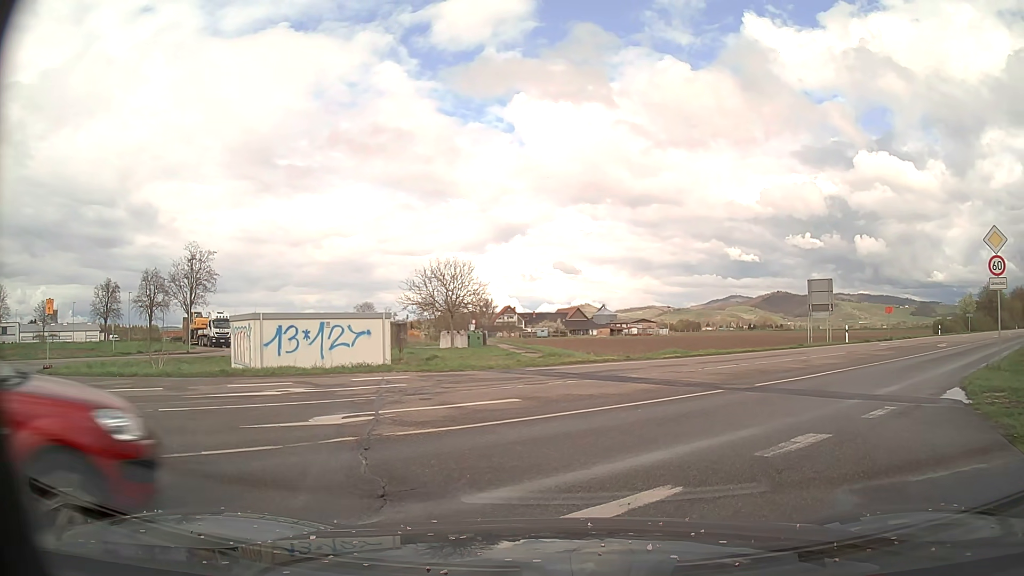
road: tertiary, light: Day
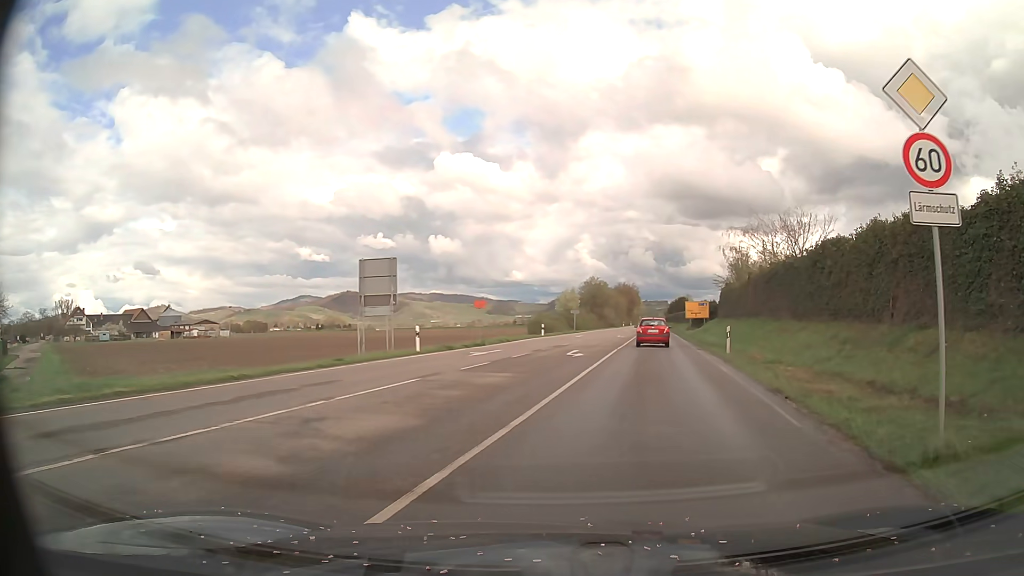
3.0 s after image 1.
(+4.8, +14.0) m; +35°
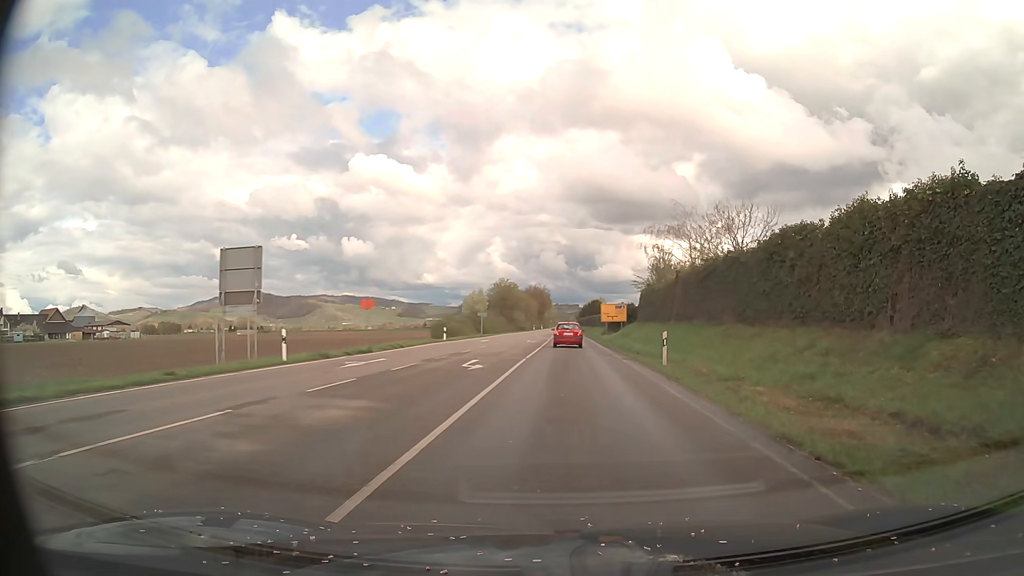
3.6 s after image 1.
(+0.4, +5.4) m; +9°
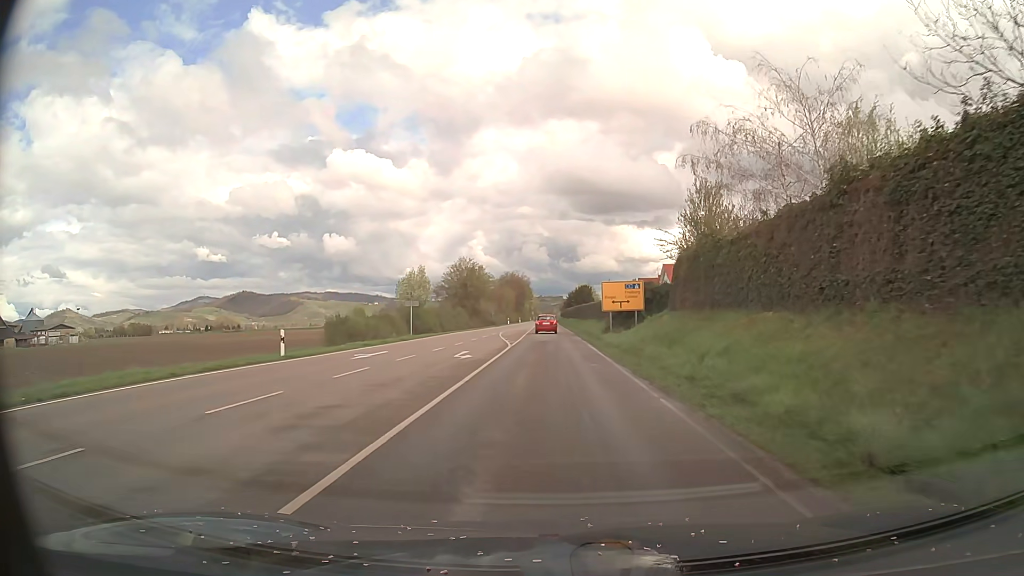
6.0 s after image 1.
(+0.3, +28.1) m; 0°
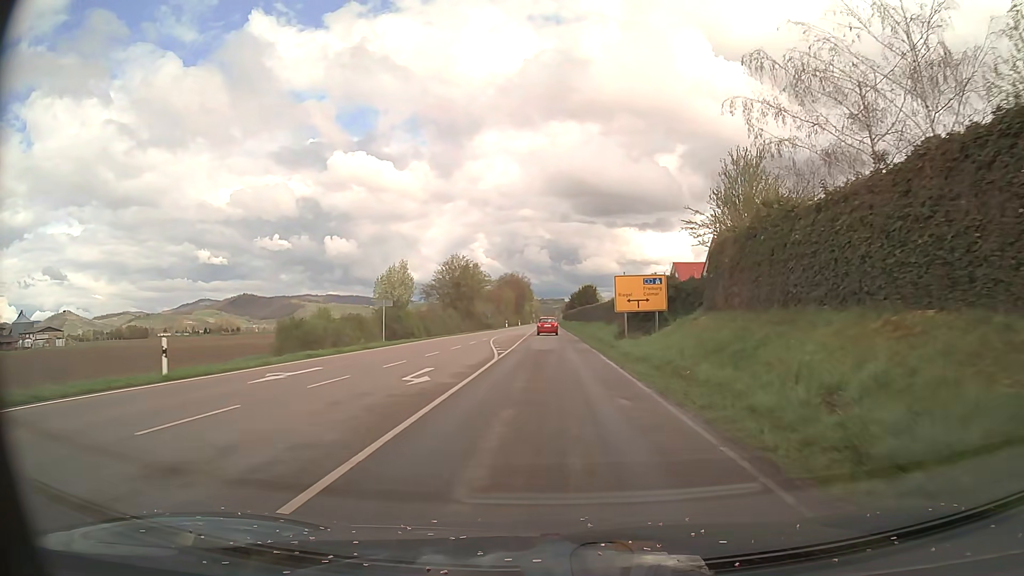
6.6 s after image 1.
(0.0, +8.1) m; 0°
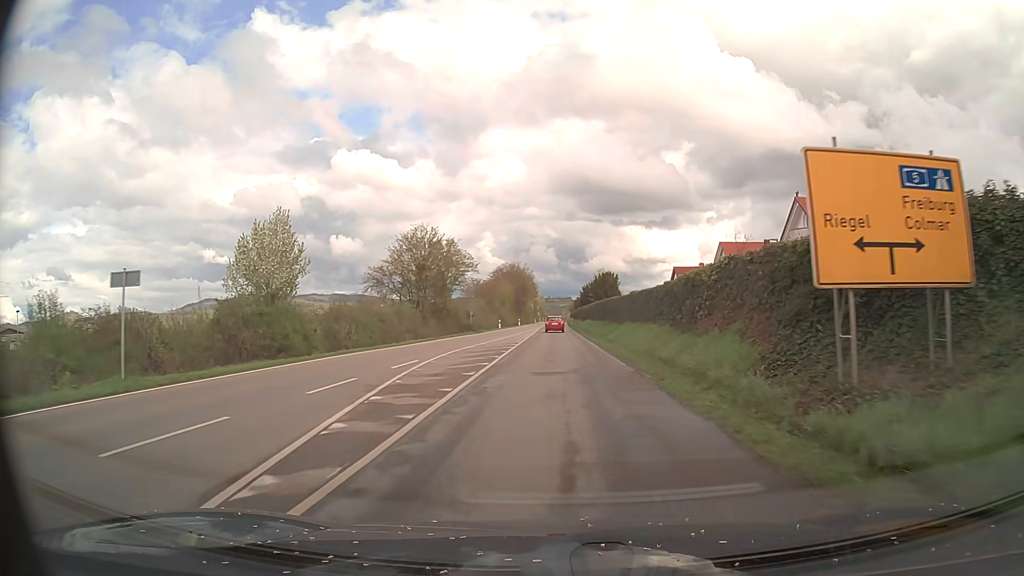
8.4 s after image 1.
(-0.1, +25.8) m; 0°
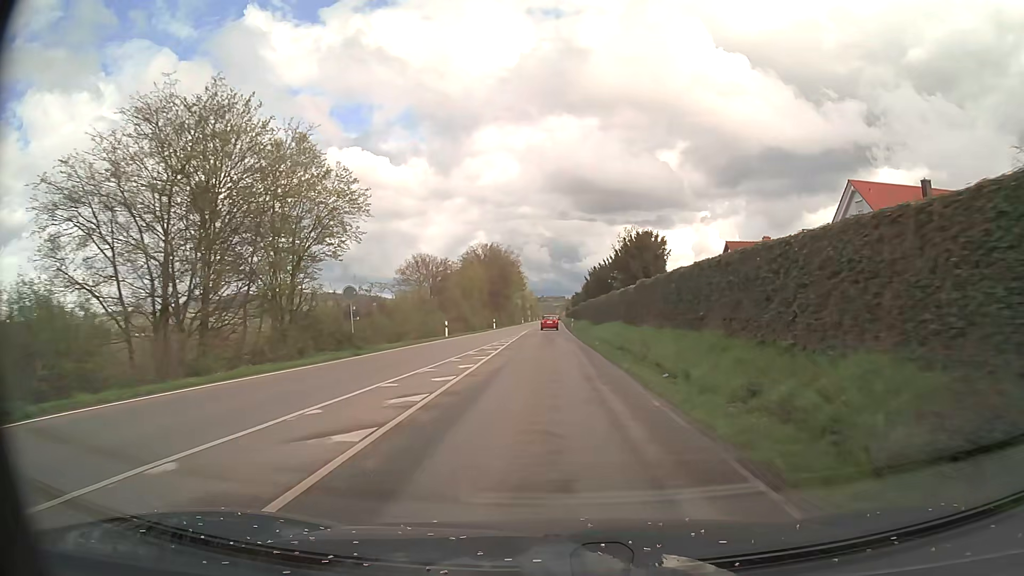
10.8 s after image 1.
(-0.1, +37.0) m; 0°
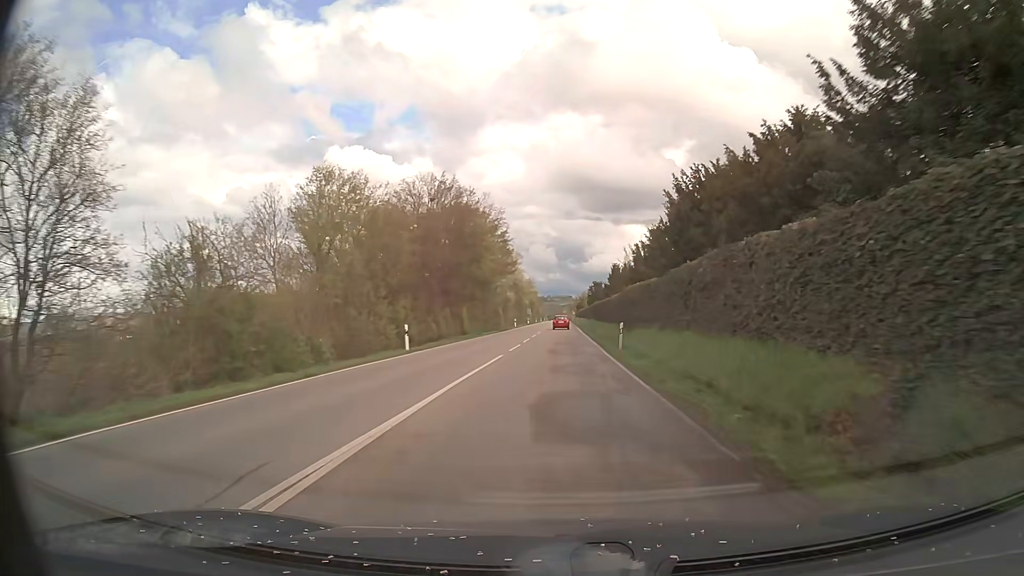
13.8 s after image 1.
(-0.7, +48.8) m; -1°
(0, +10) (0, +20) (0, +30) (0, +40) (0, +50) (0, +60) (0, +70) (0, +80) (0, +90) (+1, +100) m
